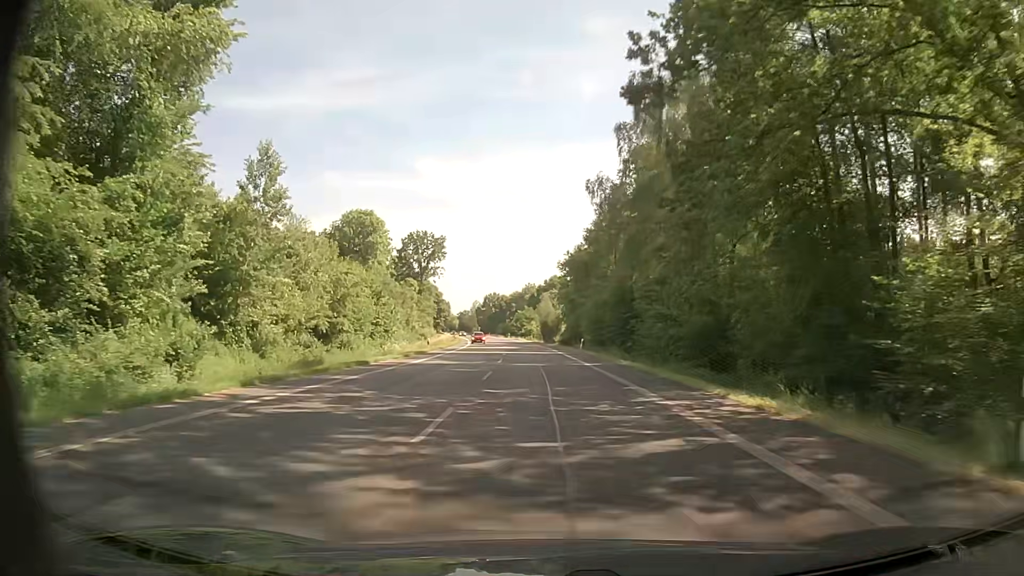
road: primary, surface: asphalt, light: Day
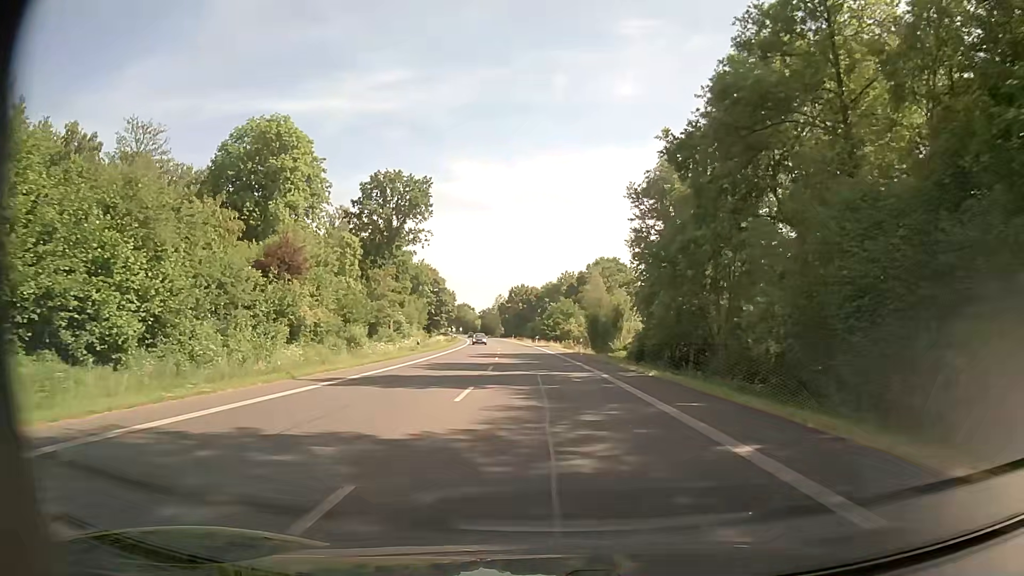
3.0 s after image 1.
(-1.2, +53.7) m; -3°
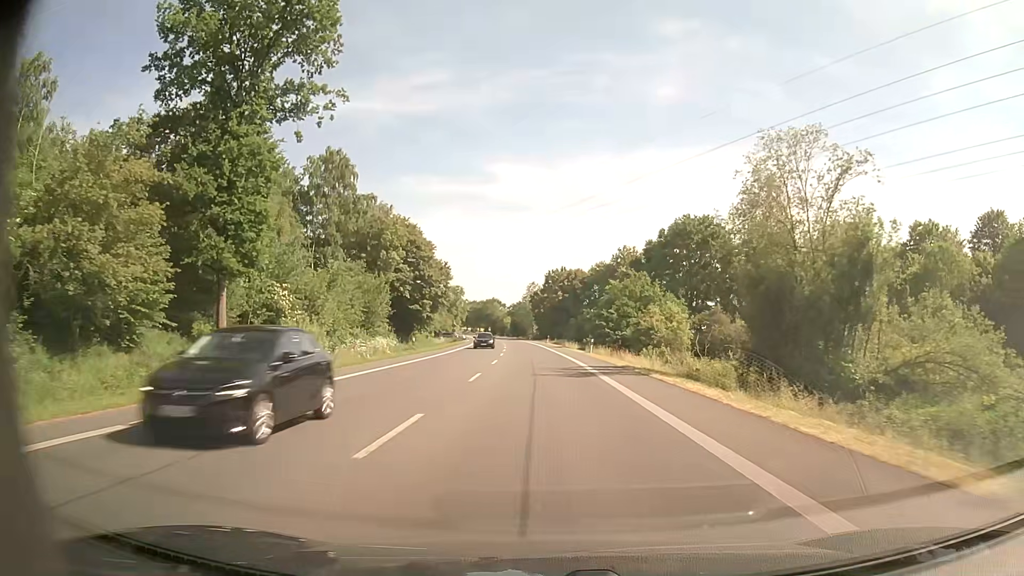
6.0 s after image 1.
(-1.6, +53.6) m; -3°
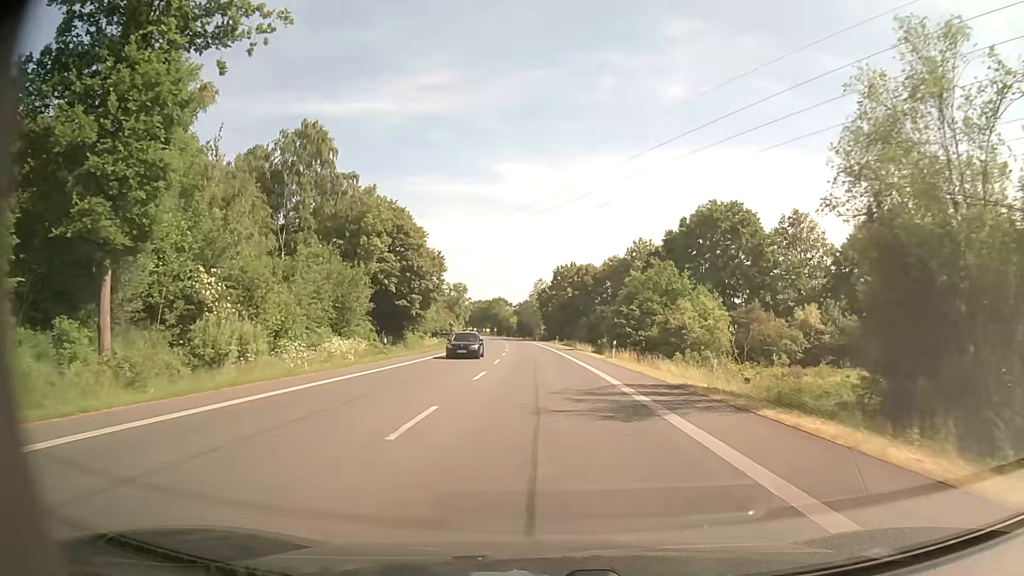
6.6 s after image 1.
(-0.1, +10.7) m; -1°
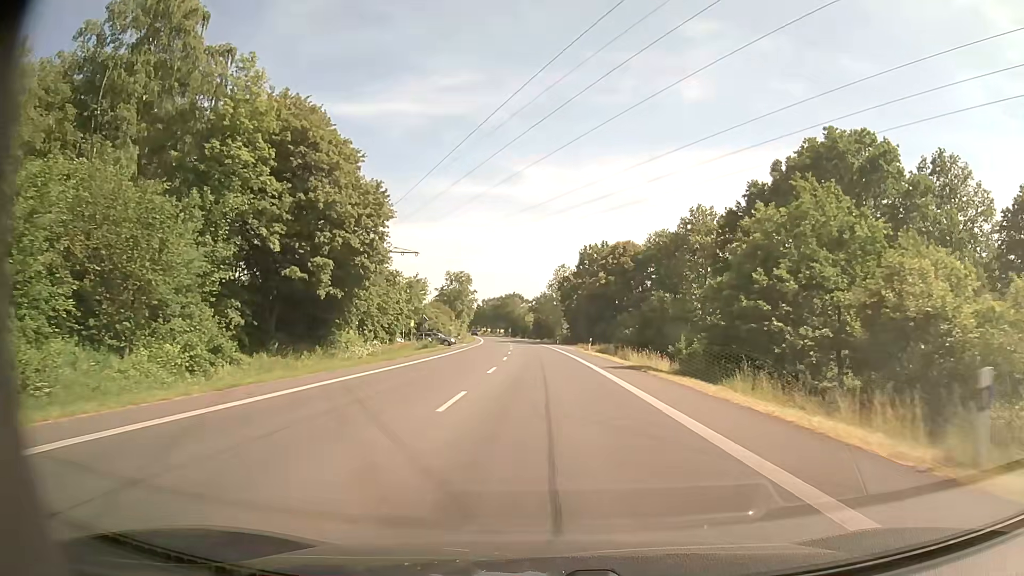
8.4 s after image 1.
(-0.4, +32.2) m; -2°
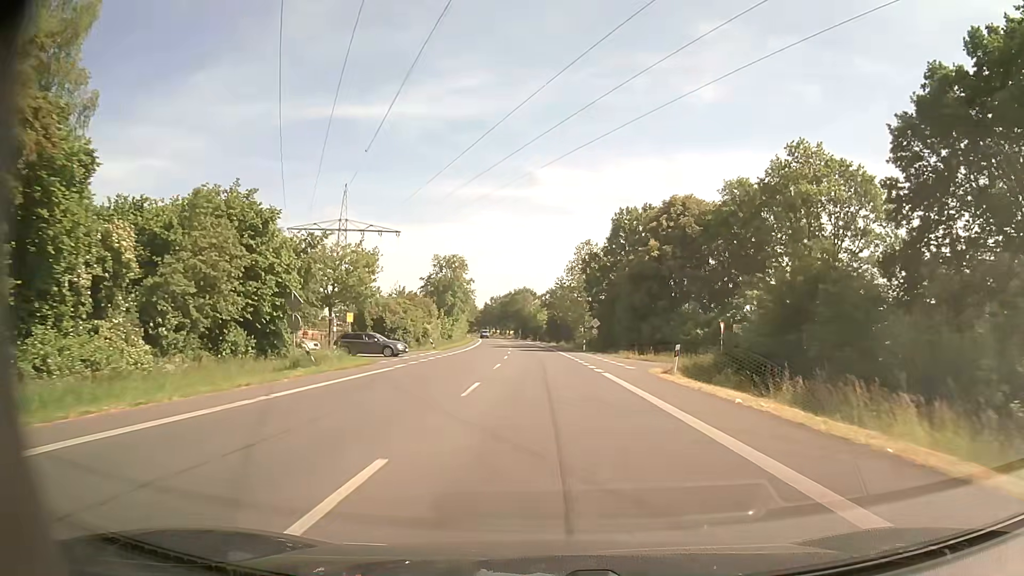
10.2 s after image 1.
(-0.2, +32.2) m; -1°
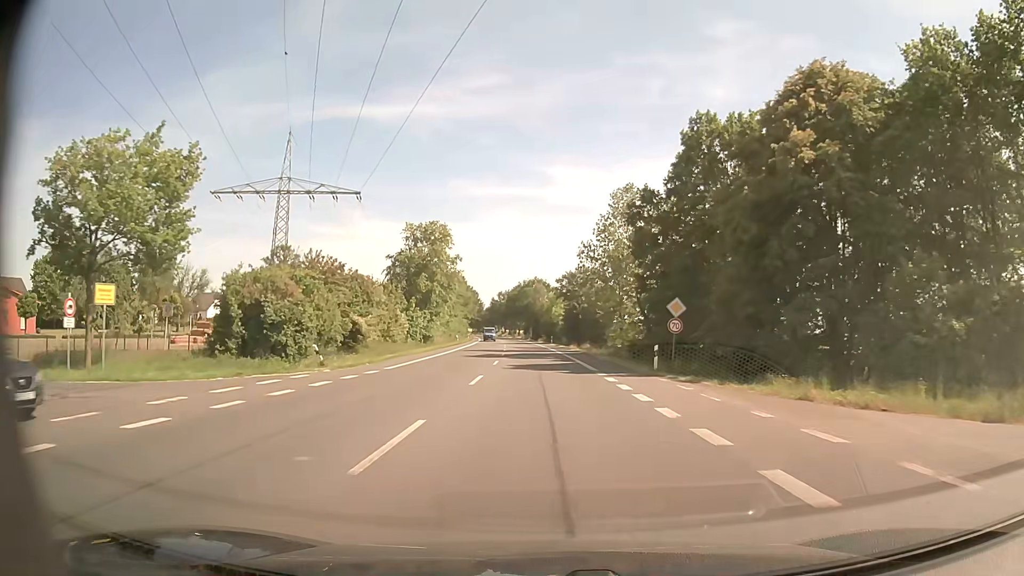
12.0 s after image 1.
(-0.2, +32.2) m; -1°
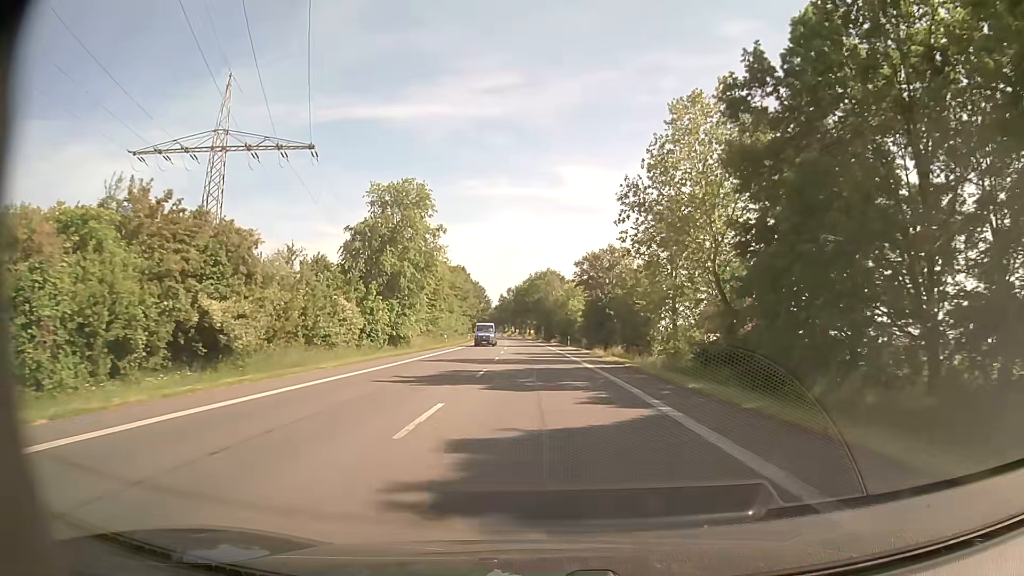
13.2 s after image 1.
(-0.2, +21.5) m; -1°
(0, +10) (0, +20) (0, +30) (-1, +40) (-1, +50) (-1, +60) (-2, +70) (-3, +80) (-3, +90) (-4, +100) m
